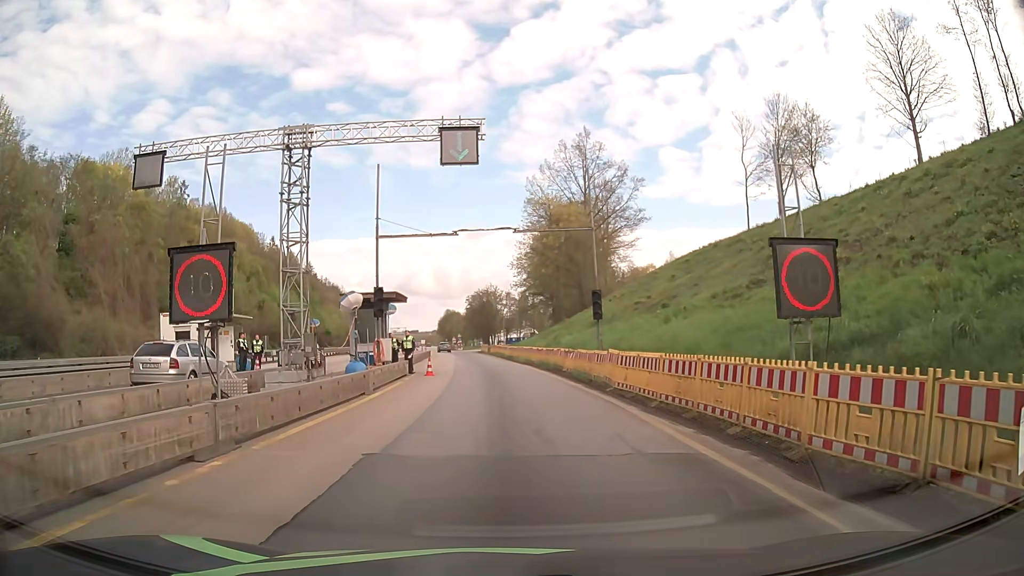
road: motorway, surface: asphalt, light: Day
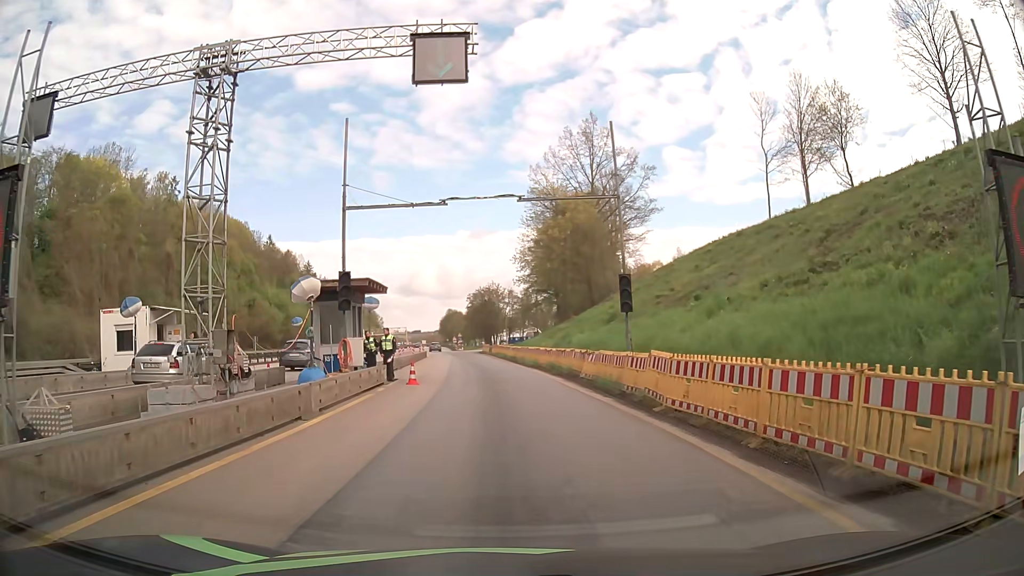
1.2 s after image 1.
(0.0, +5.6) m; -1°
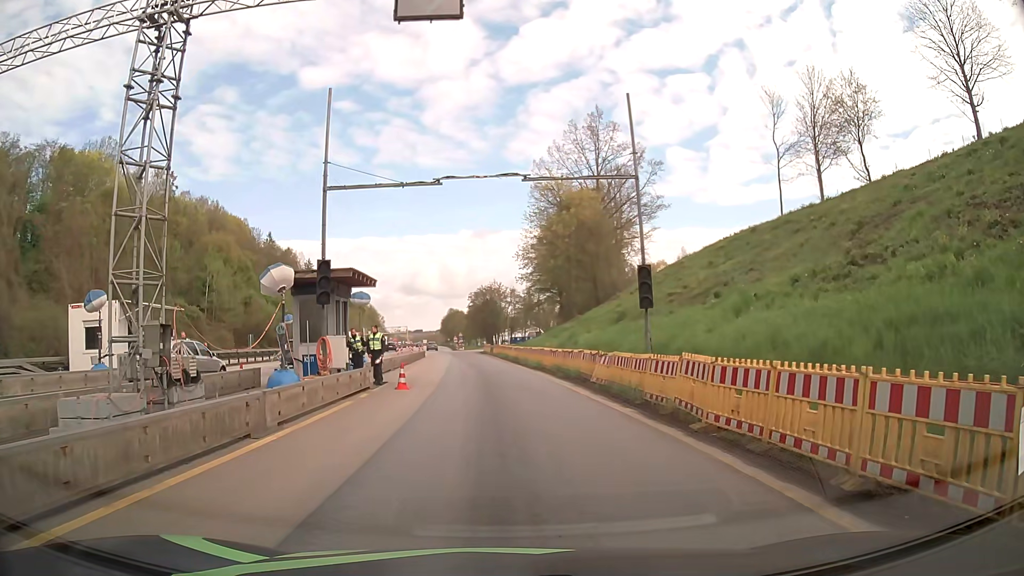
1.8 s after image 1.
(0.0, +2.5) m; 0°
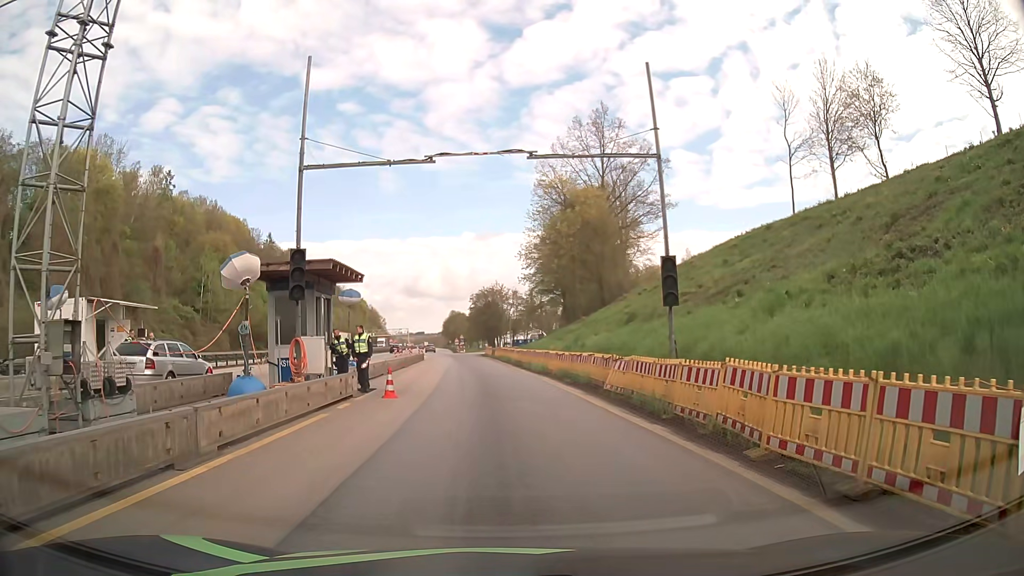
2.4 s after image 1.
(0.0, +2.4) m; +1°
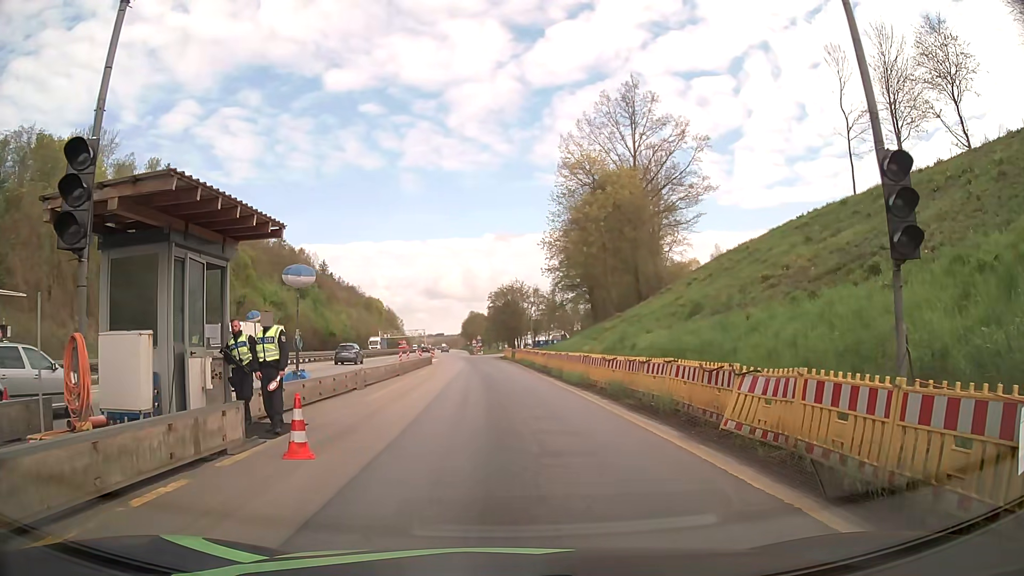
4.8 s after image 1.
(-0.2, +8.8) m; -1°
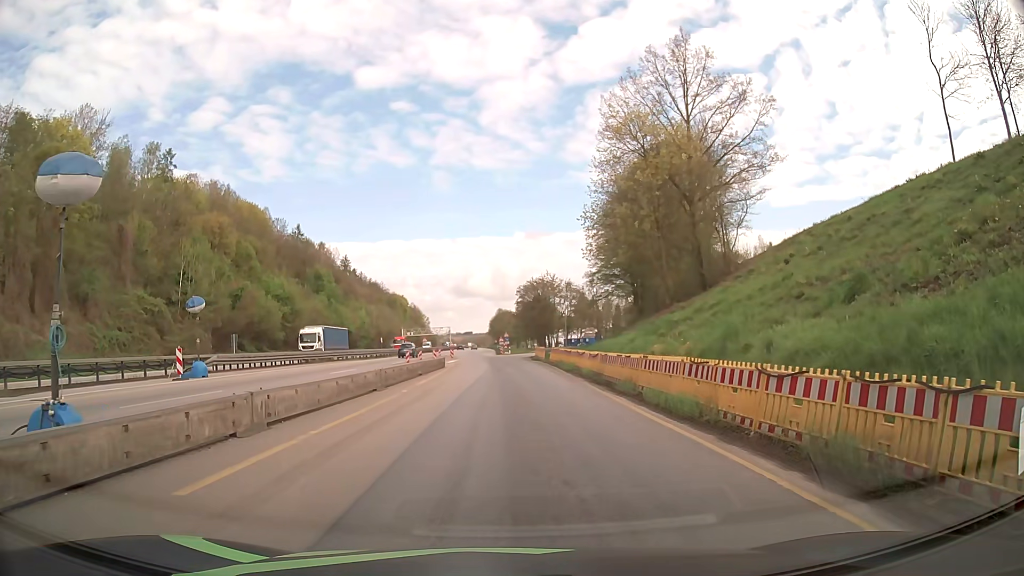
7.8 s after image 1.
(-0.5, +11.3) m; -3°
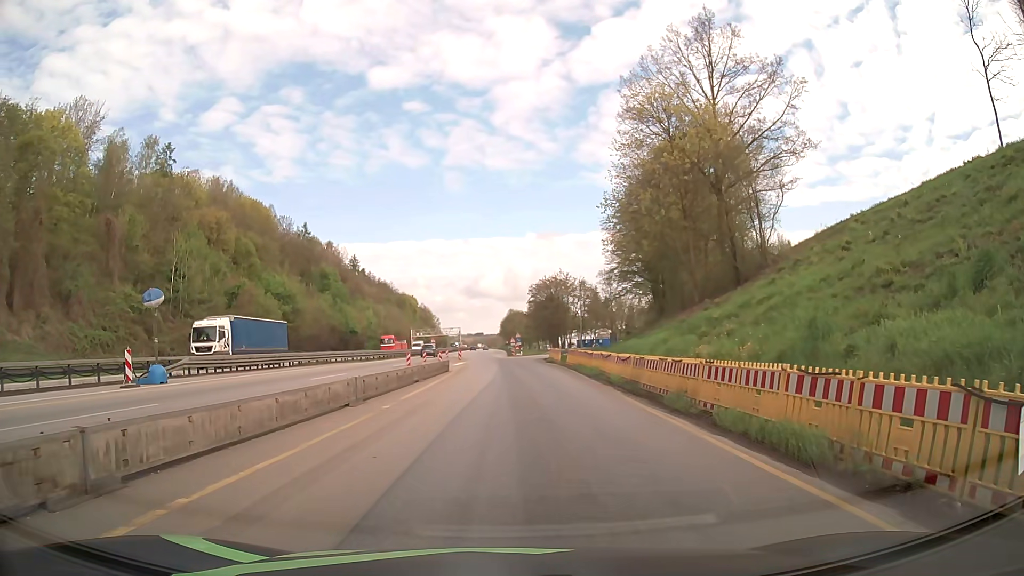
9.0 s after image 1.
(-0.1, +4.8) m; -1°
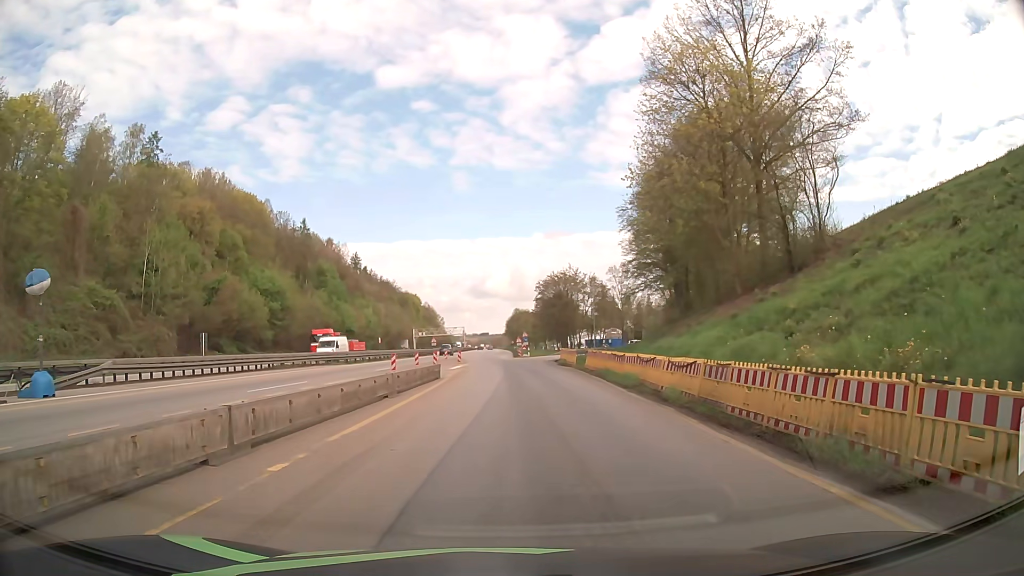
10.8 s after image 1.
(-0.1, +7.6) m; -1°
